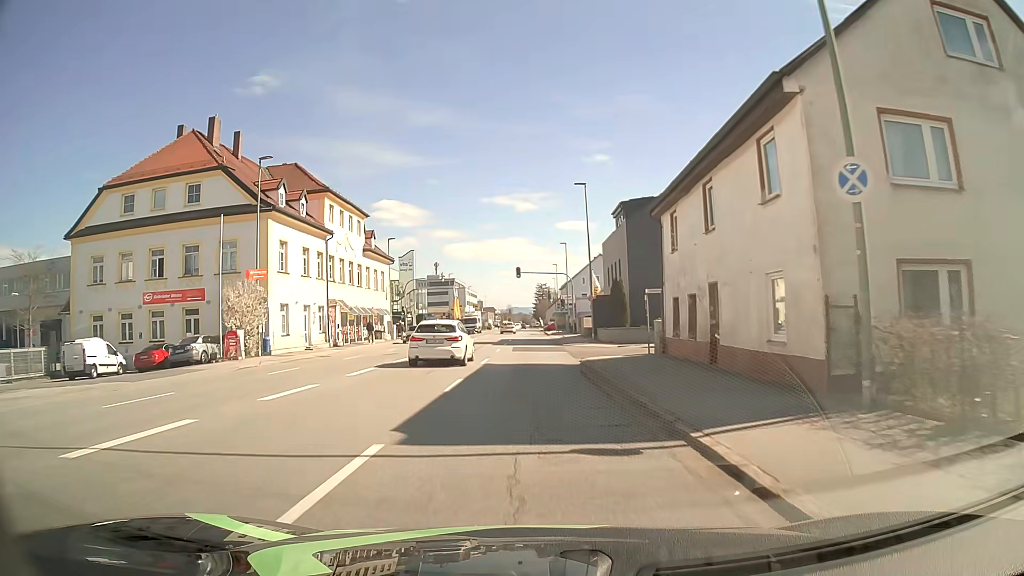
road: tertiary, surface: asphalt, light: Day
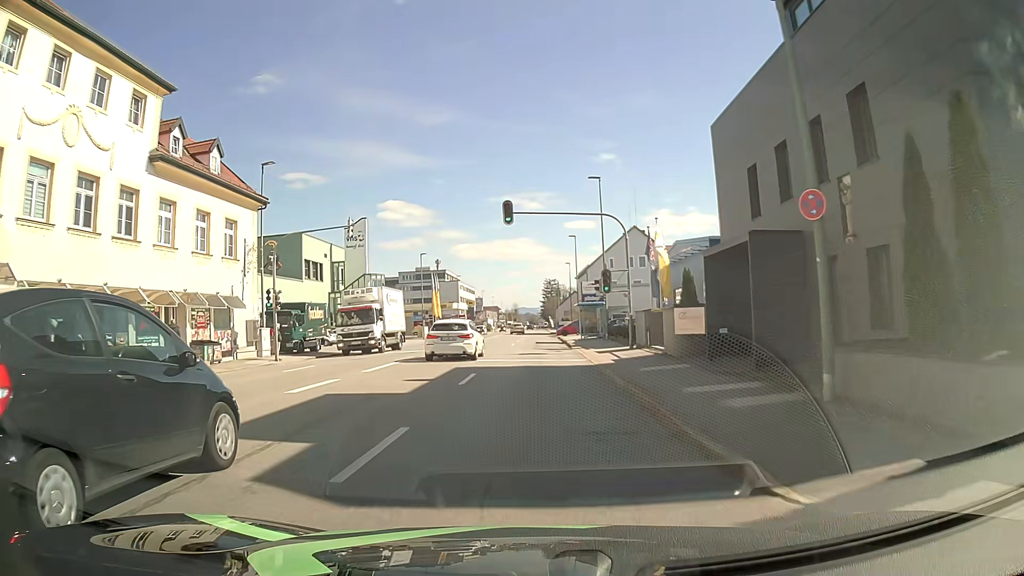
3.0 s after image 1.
(+0.1, +34.7) m; 0°
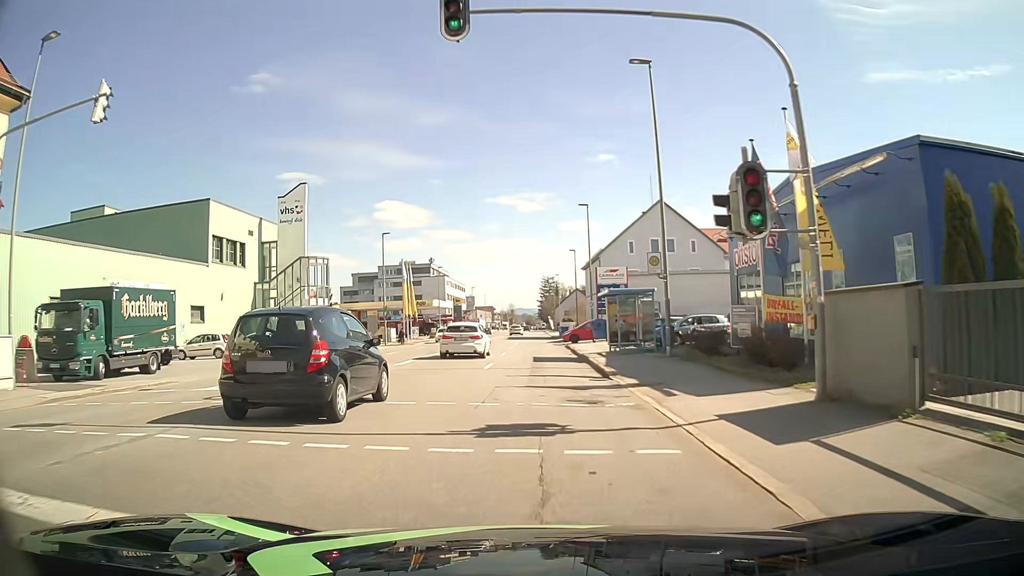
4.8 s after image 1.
(0.0, +19.8) m; 0°
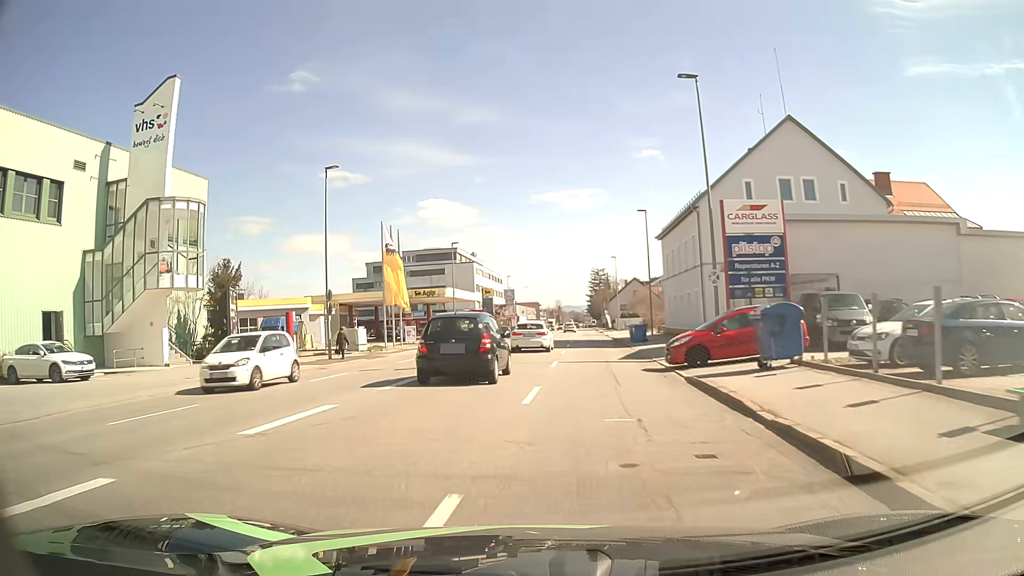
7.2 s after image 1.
(-0.2, +27.4) m; -3°
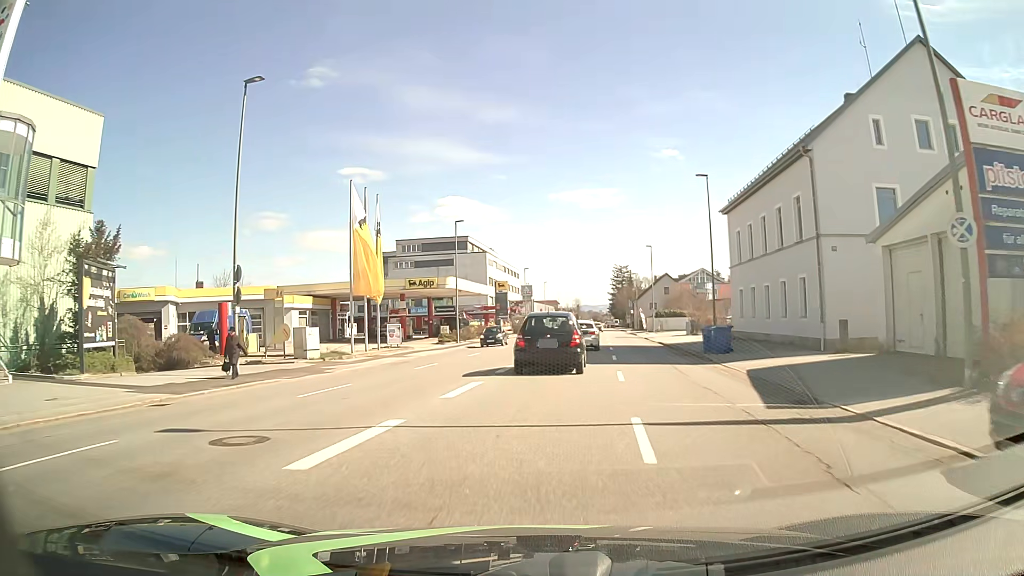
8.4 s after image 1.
(-0.4, +13.9) m; -2°
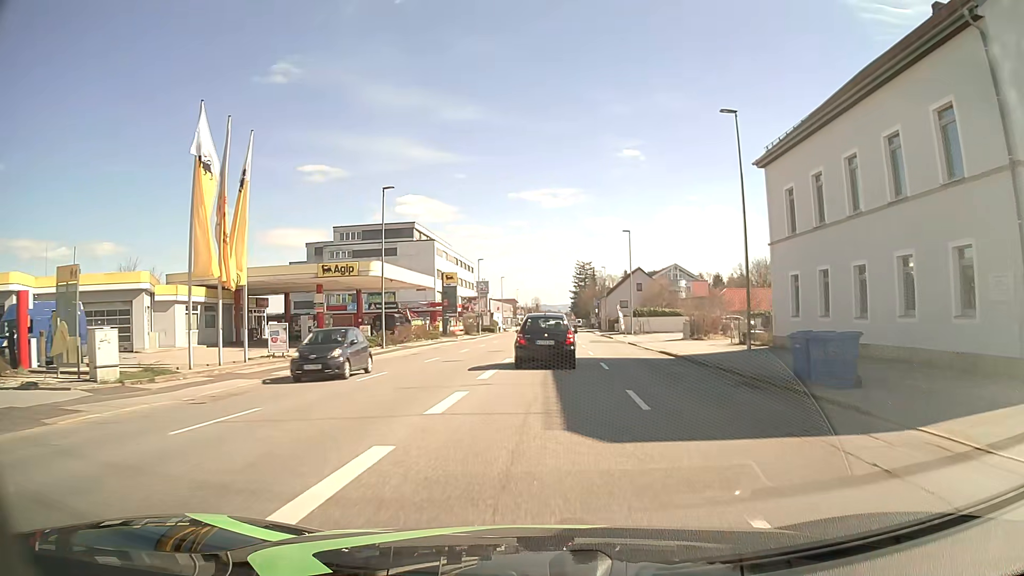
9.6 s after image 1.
(+0.4, +13.8) m; +4°
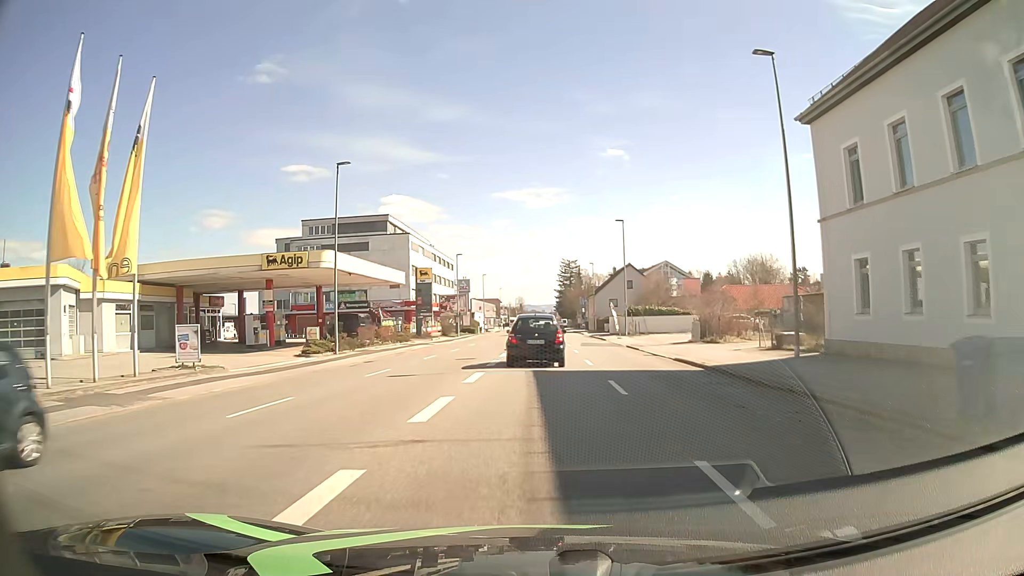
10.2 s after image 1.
(+0.1, +7.0) m; +1°
(0, +10) (0, +20) (+1, +30) (+1, +40) (+1, +50) (+1, +60) (+1, +70) (+1, +80) (+2, +90) (+2, +100) m
